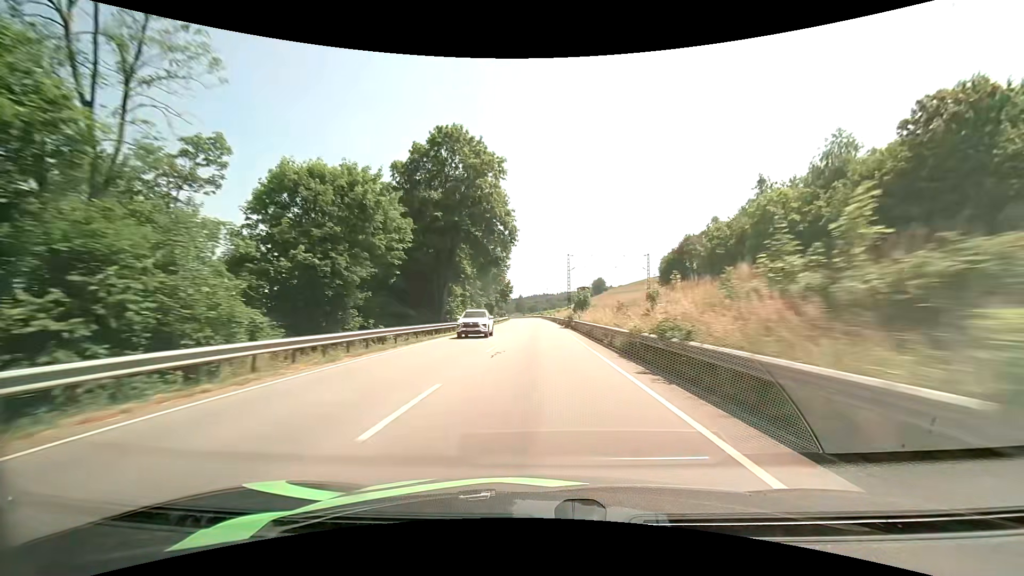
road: primary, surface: asphalt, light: Day
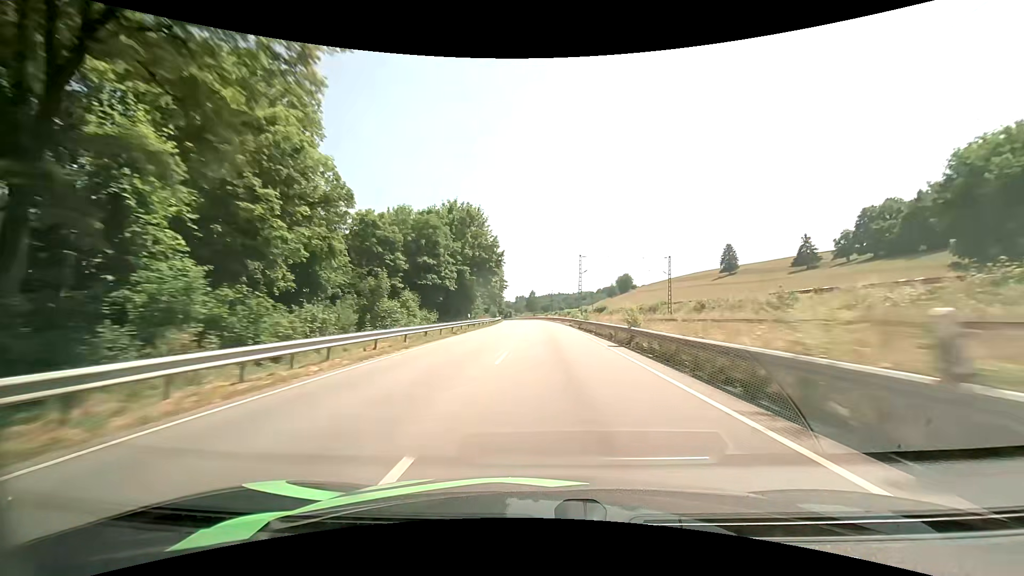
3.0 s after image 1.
(-0.9, +78.1) m; -1°
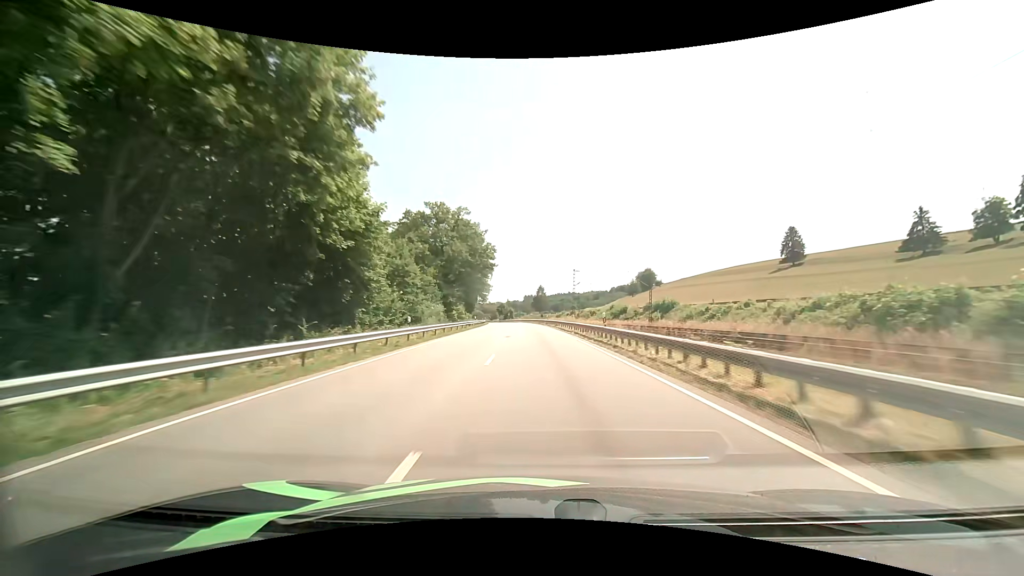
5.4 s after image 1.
(-0.4, +61.2) m; -1°
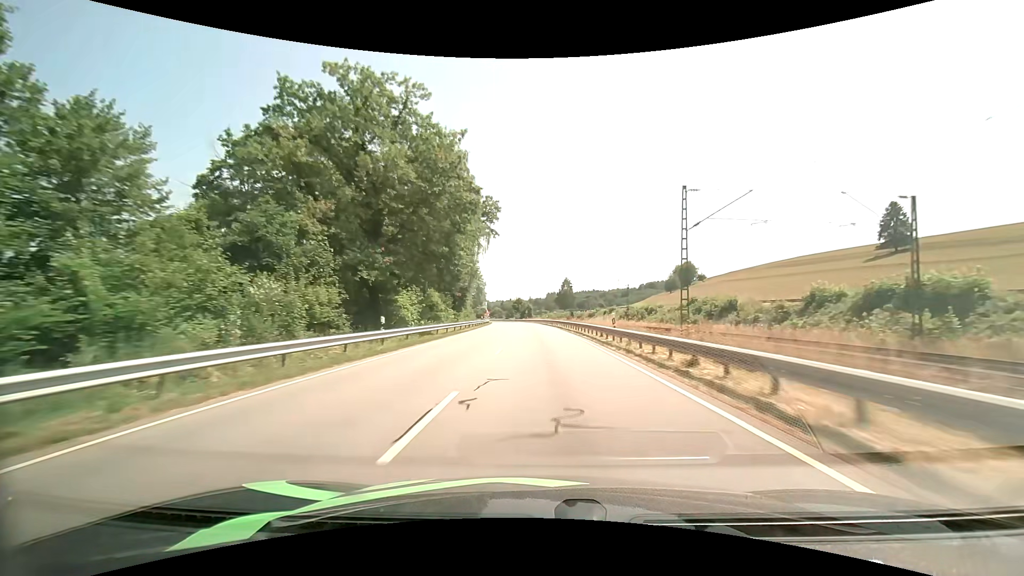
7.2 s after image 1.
(-1.1, +45.3) m; -3°
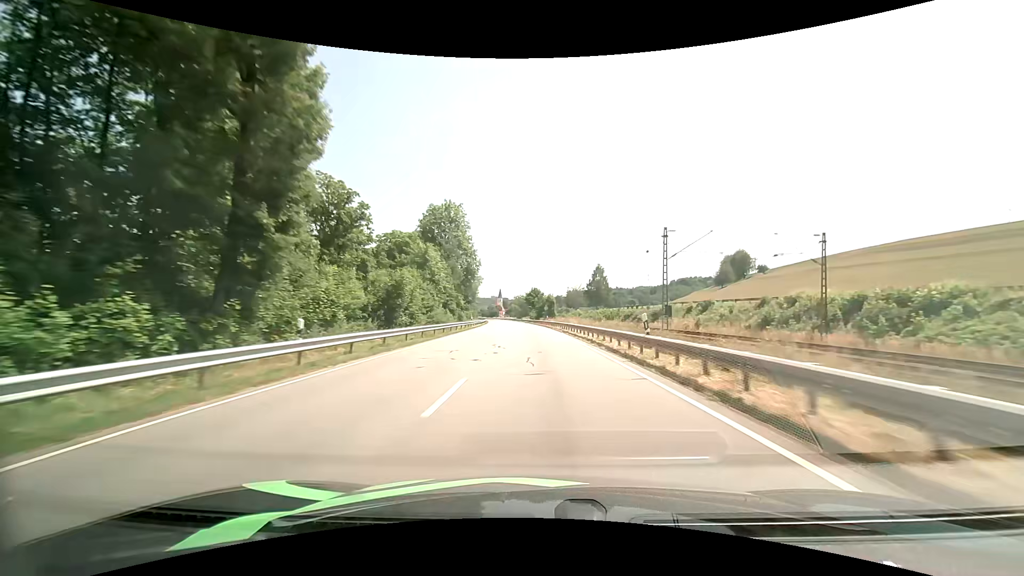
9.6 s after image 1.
(-1.3, +59.2) m; -2°
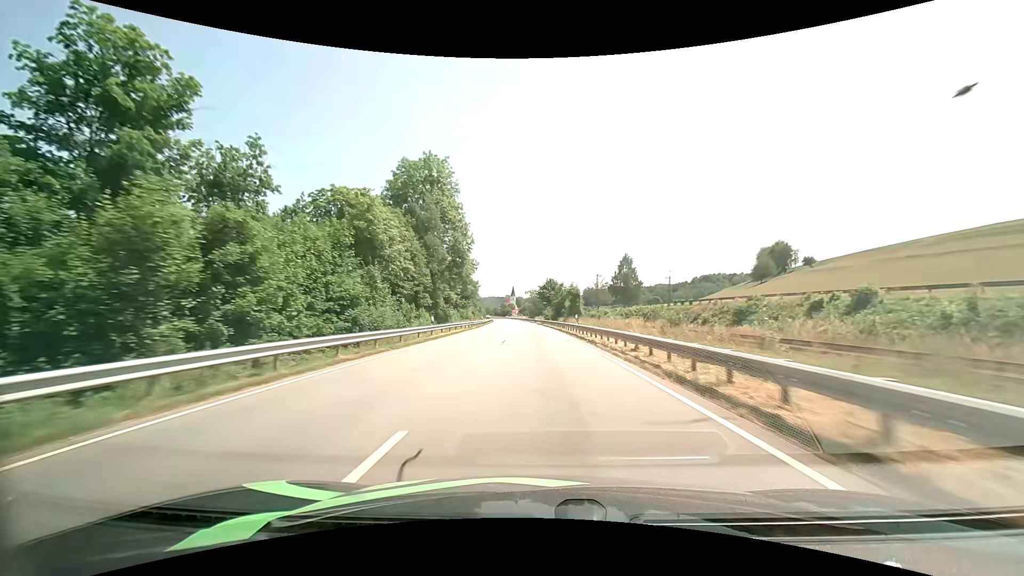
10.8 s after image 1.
(-0.4, +29.5) m; -2°
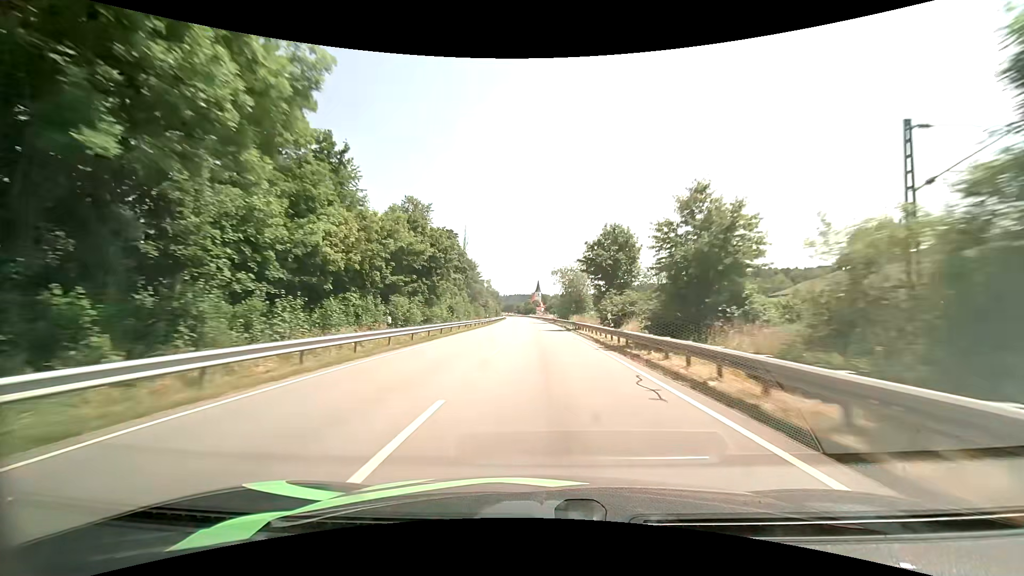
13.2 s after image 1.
(-1.7, +59.4) m; -3°
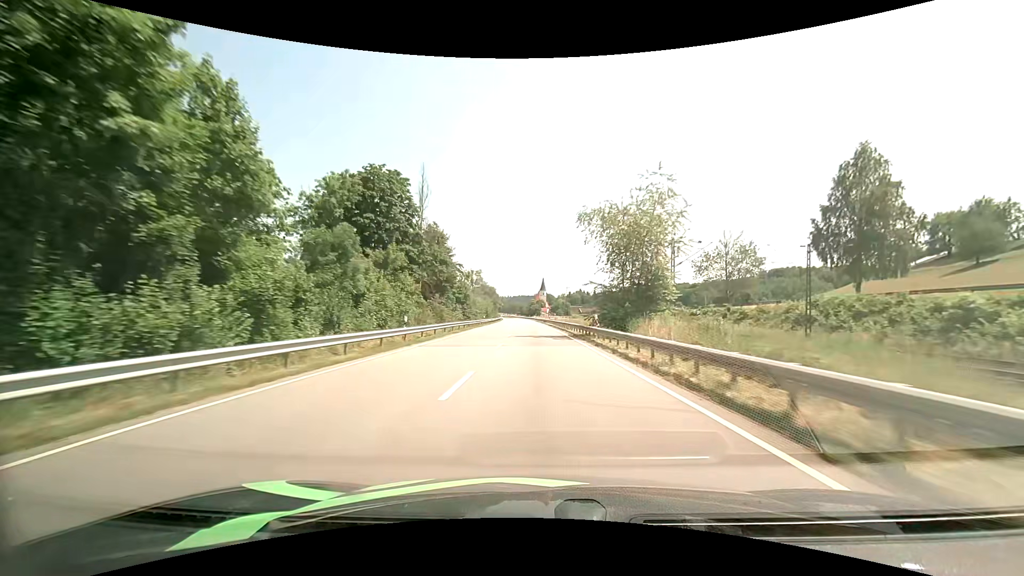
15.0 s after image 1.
(-0.2, +44.9) m; -1°
(0, +10) (0, +20) (0, +30) (0, +40) (0, +50) (0, +60) (-1, +70) (-1, +80) (-1, +90) (-2, +100) m
